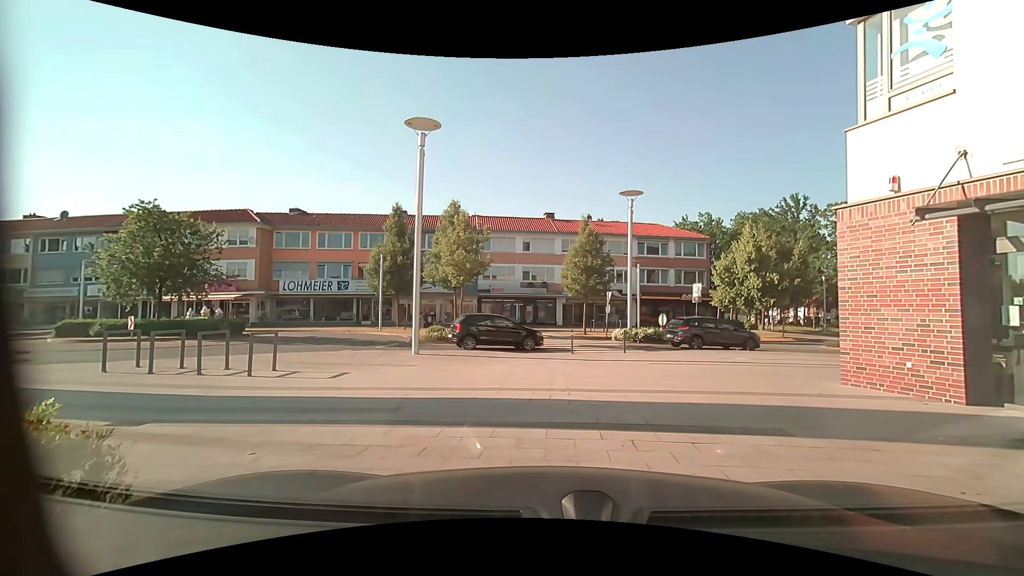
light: Day
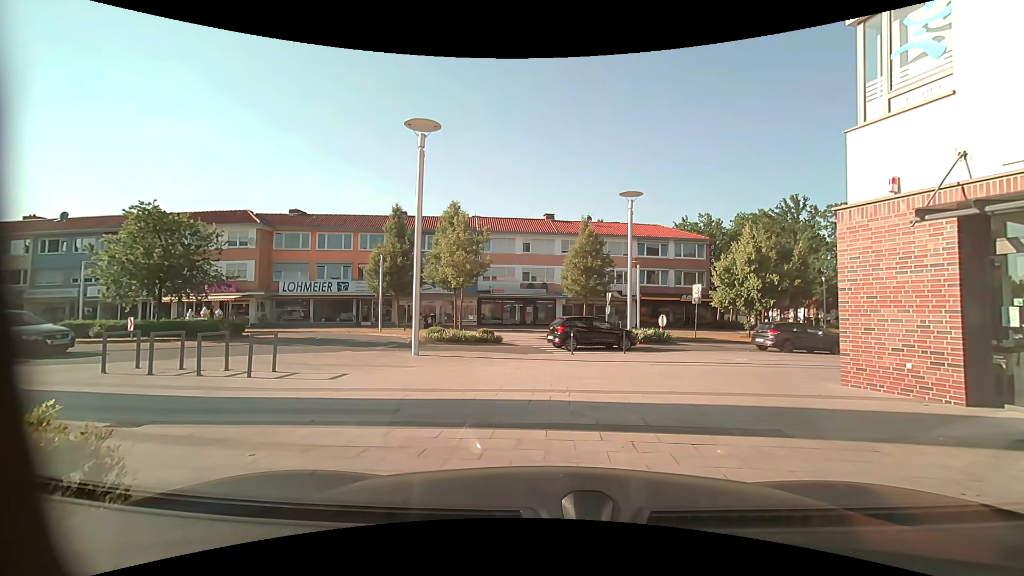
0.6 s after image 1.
(0.0, +0.1) m; 0°
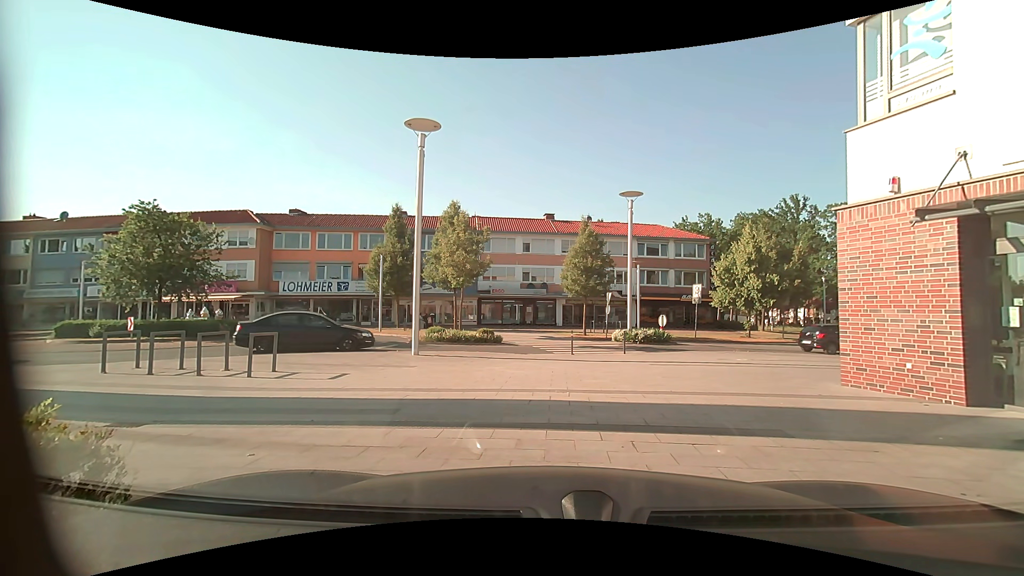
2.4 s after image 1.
(0.0, 0.0) m; 0°
